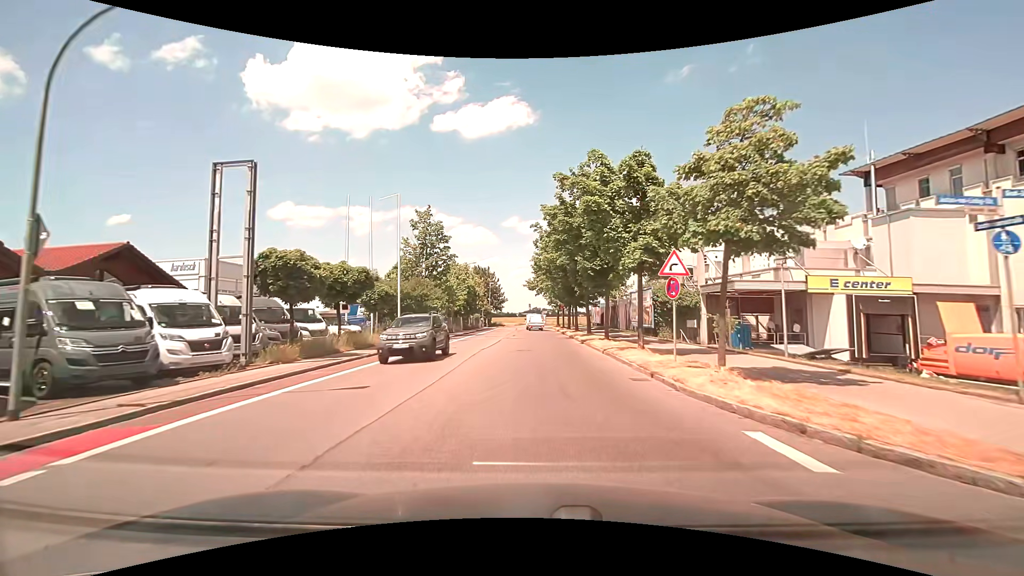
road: tertiary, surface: asphalt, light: Day
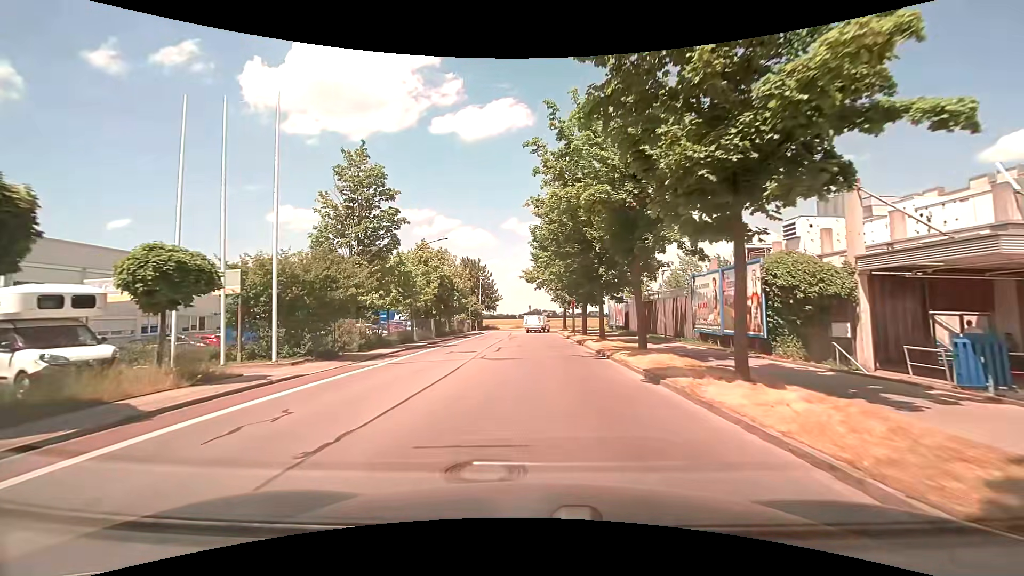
(-0.1, +16.6) m; 0°
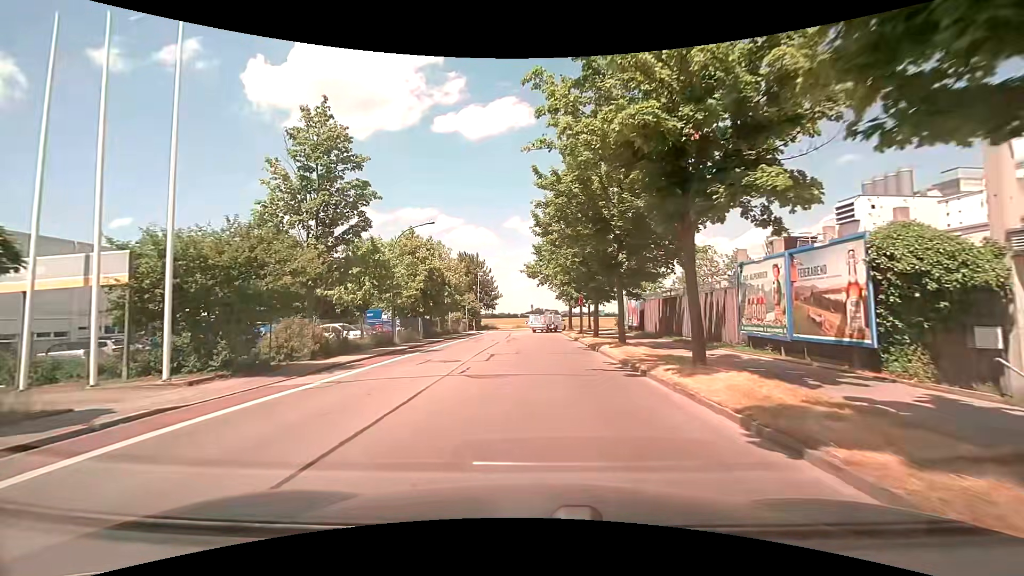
(0.0, +5.5) m; -1°
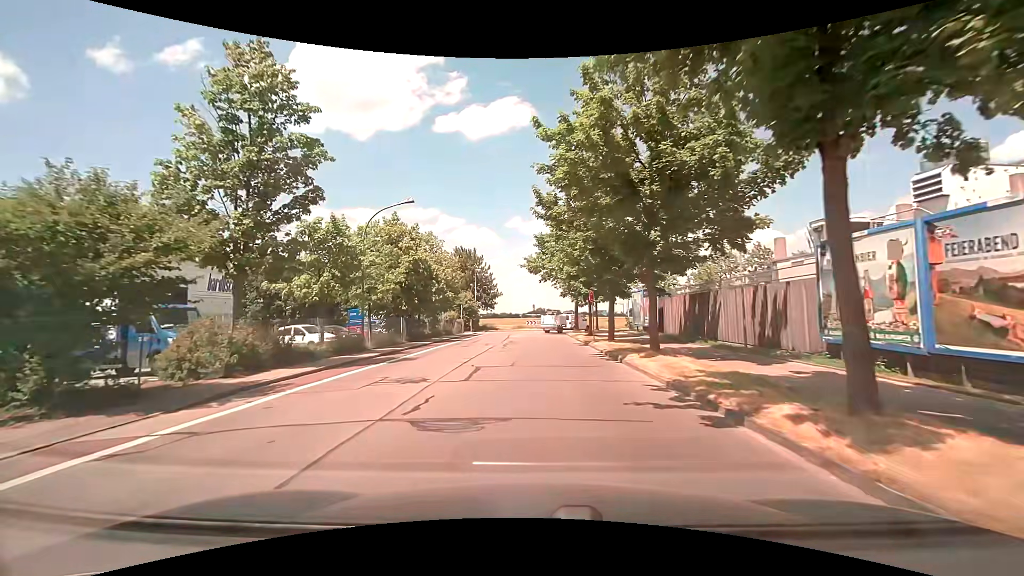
(0.0, +5.4) m; +1°
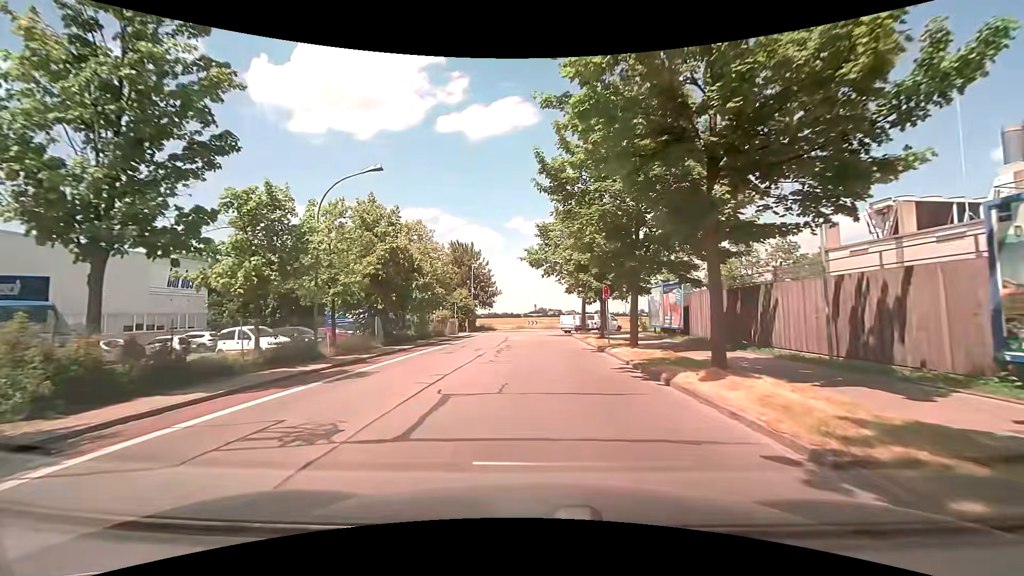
(-0.1, +5.3) m; -1°
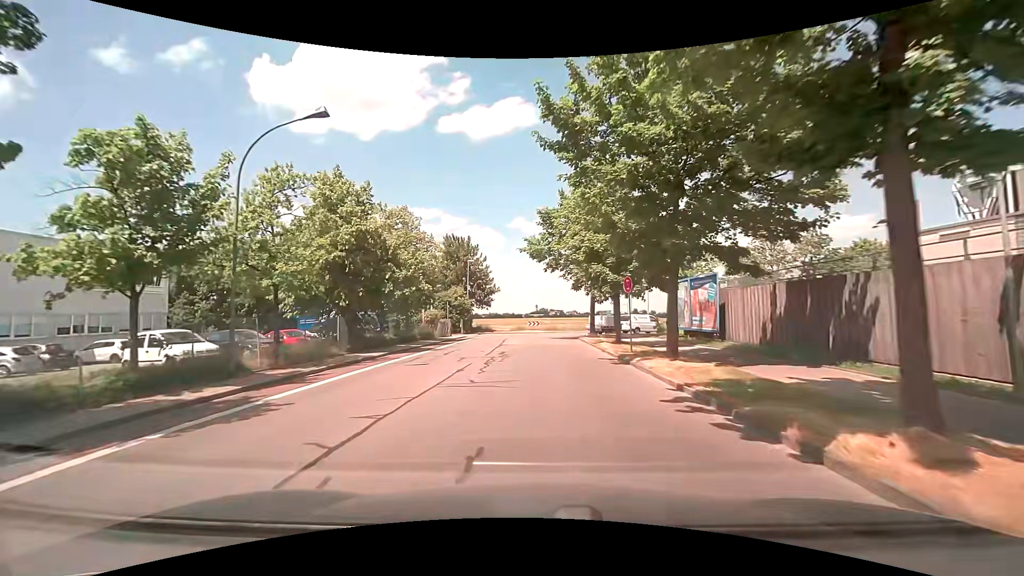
(0.0, +5.3) m; 0°
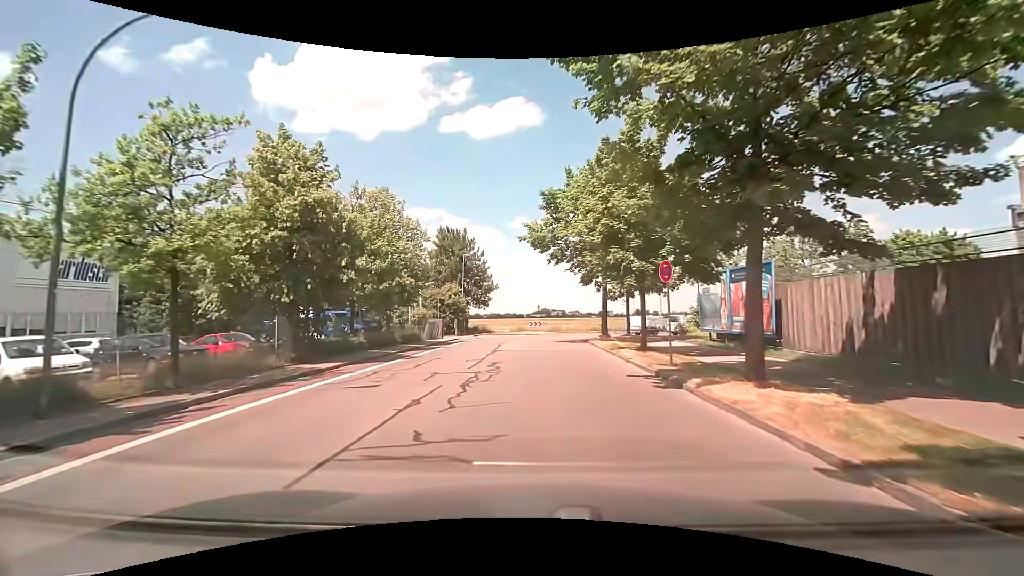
(0.0, +5.2) m; -1°
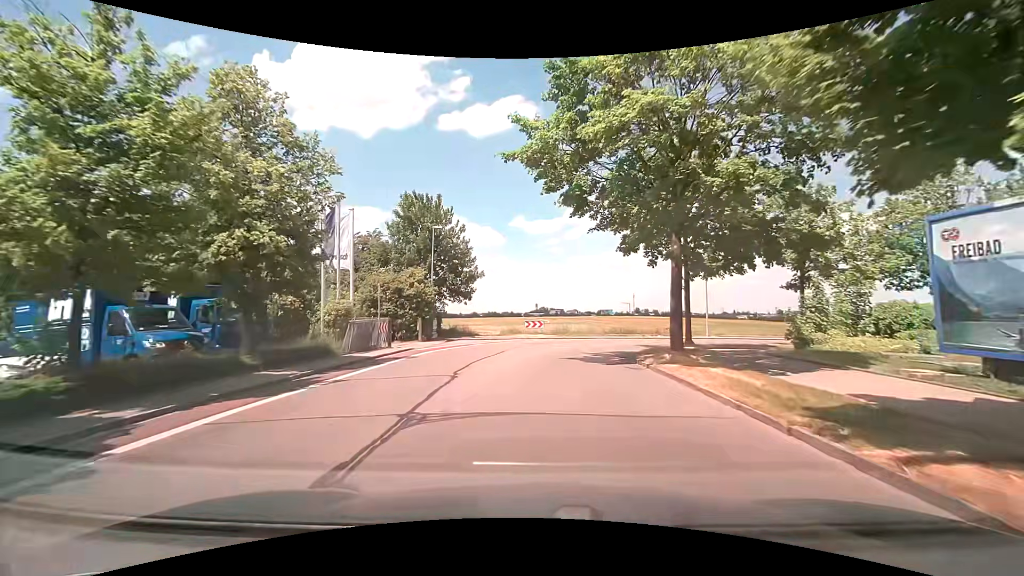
(+0.2, +15.1) m; +2°
(0, +10) (+1, +20) (+5, +29) (+14, +34) (+24, +35) (+34, +36) (+44, +36) (+54, +37) (+64, +38) (+74, +38) m
